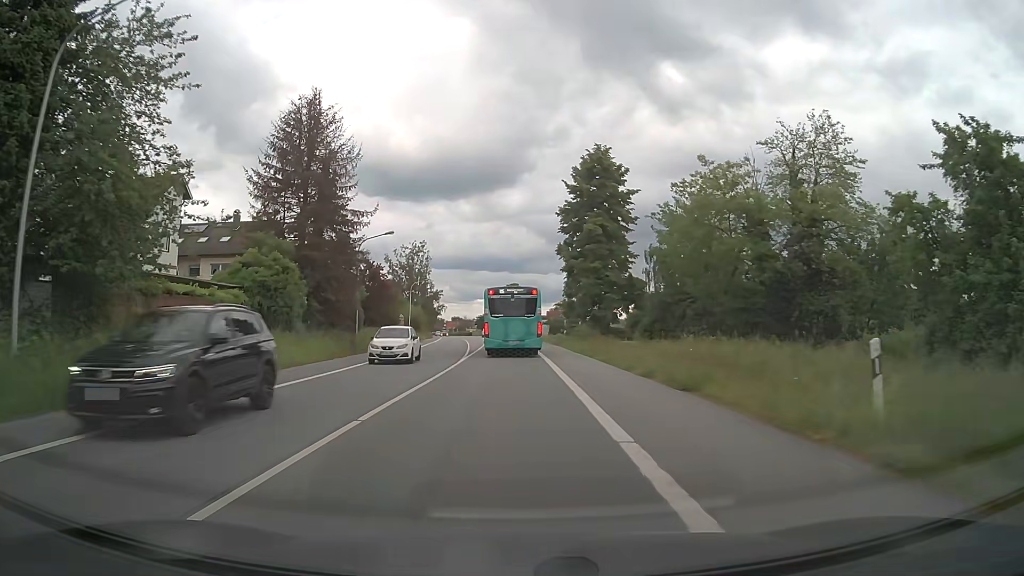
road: primary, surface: asphalt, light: Day
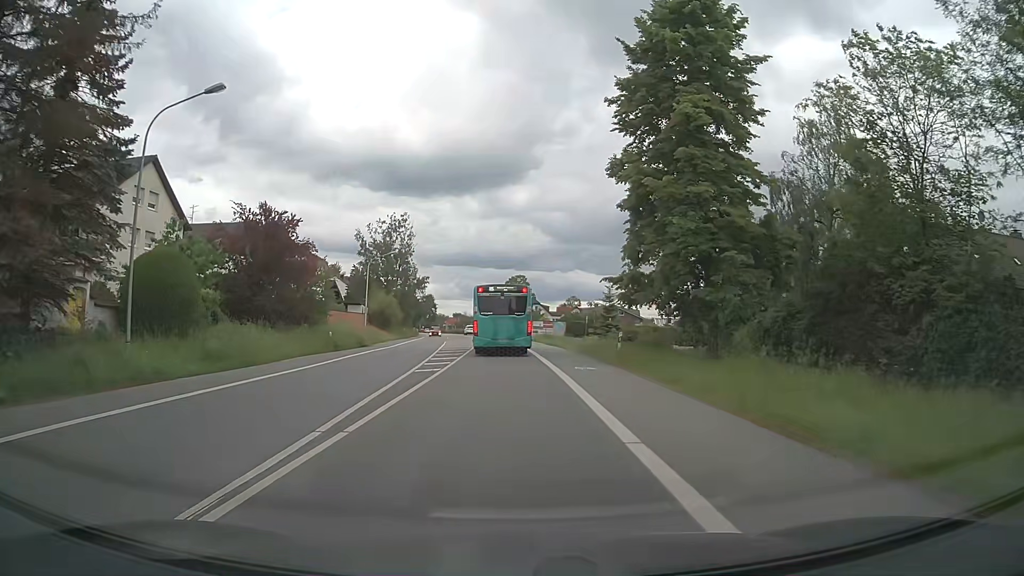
(-0.2, +27.8) m; -1°
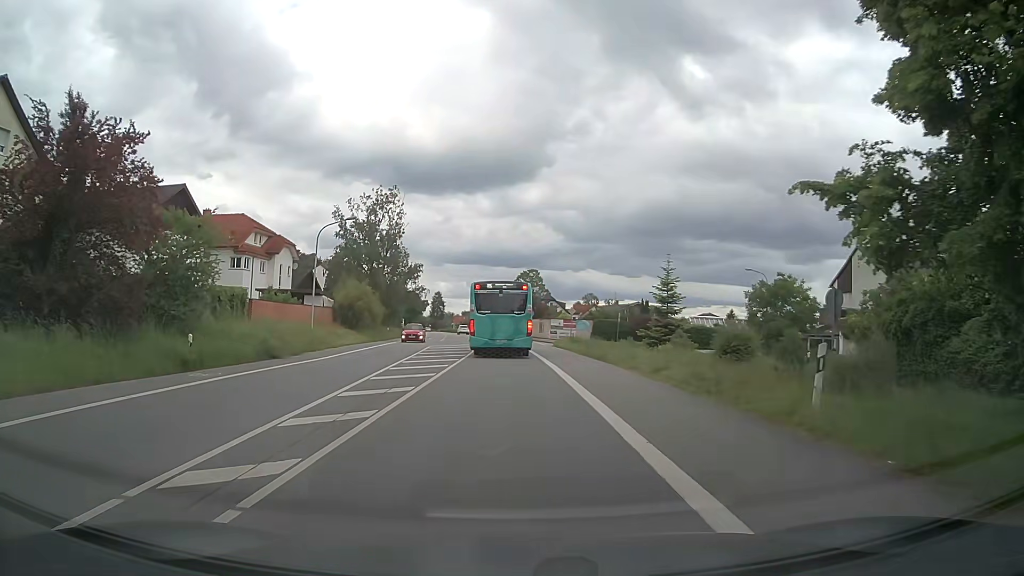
(-0.1, +18.4) m; -1°
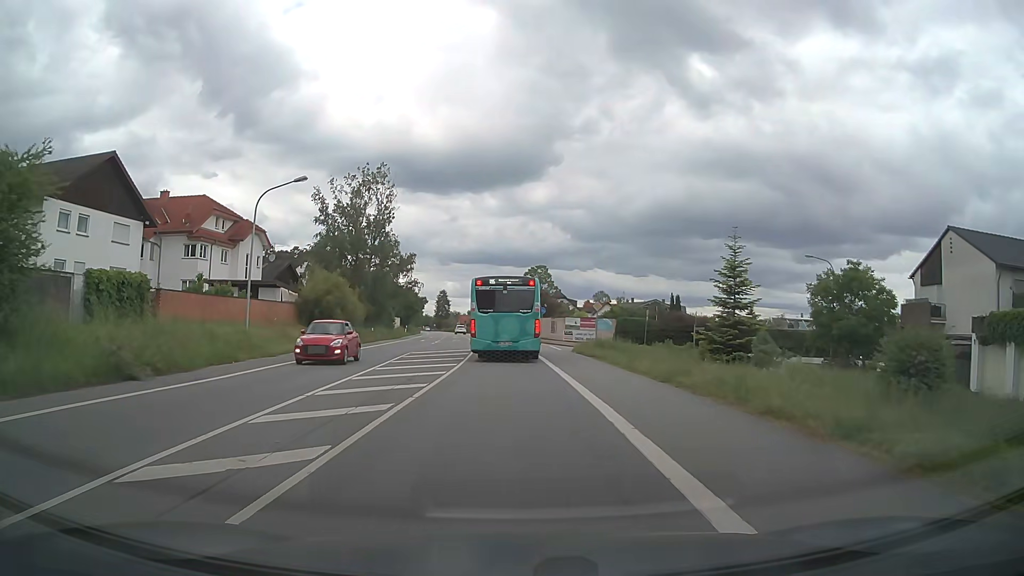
(0.0, +11.1) m; 0°
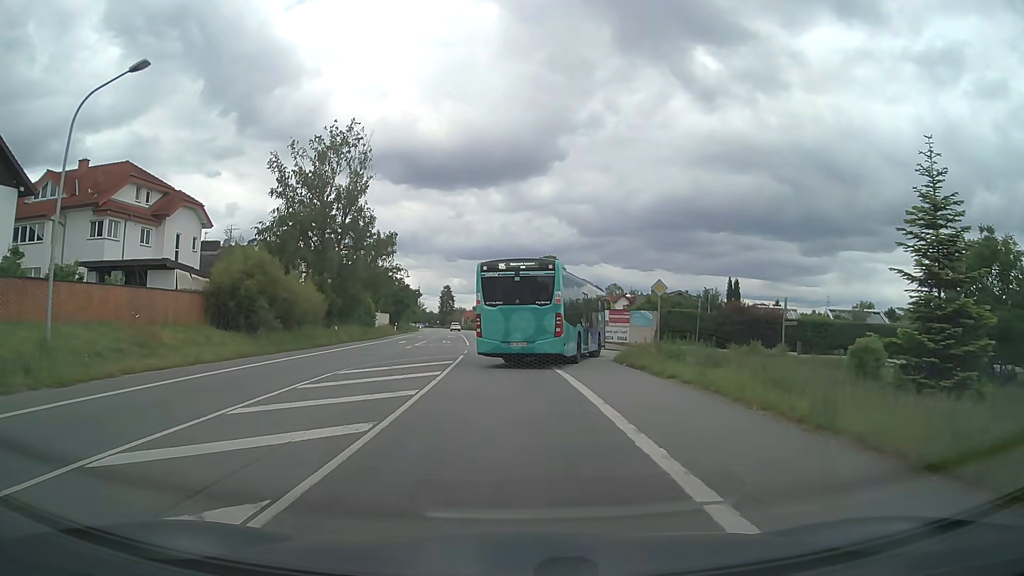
(0.0, +14.4) m; 0°
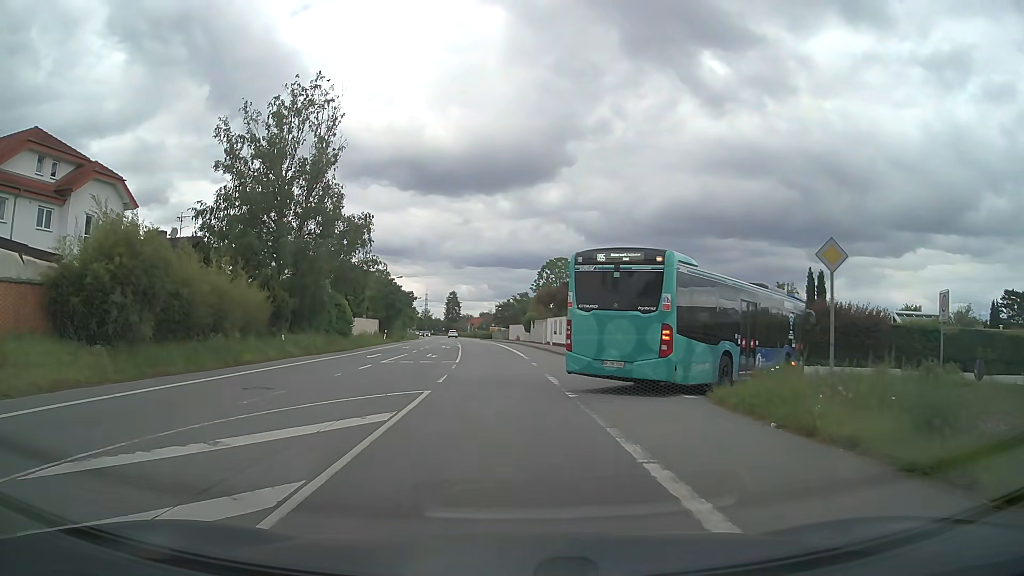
(-0.1, +12.4) m; -1°
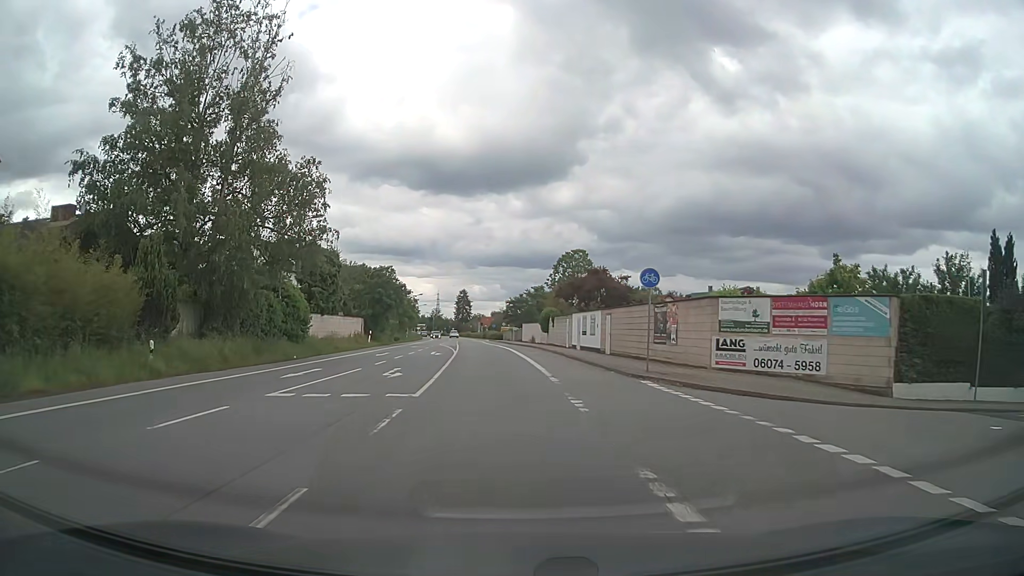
(-0.1, +14.8) m; -1°
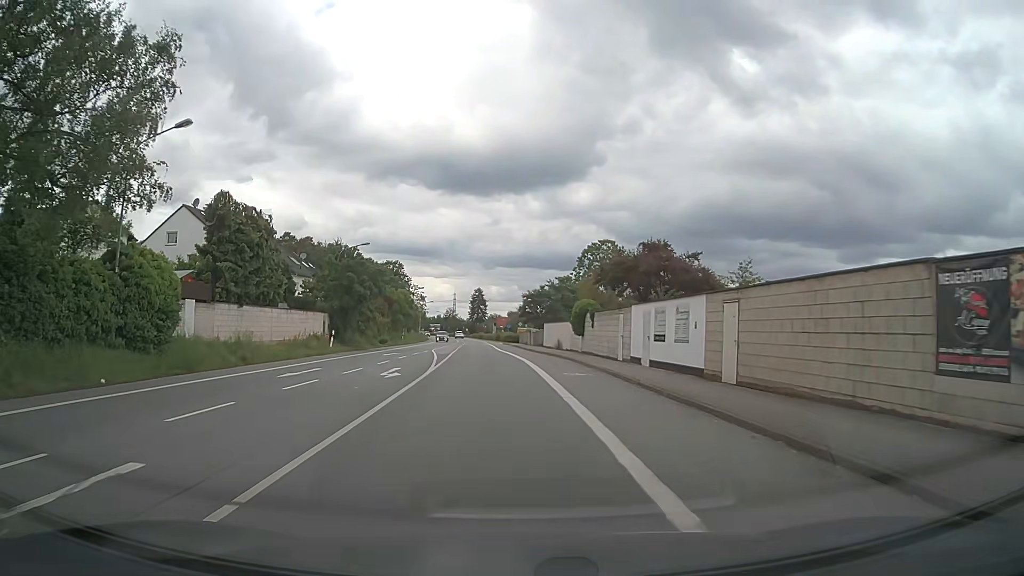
(-0.1, +18.3) m; -1°
(0, +10) (-1, +20) (-1, +30) (-2, +40) (-3, +50) (-3, +60) (-4, +70) (-5, +80) (-5, +90) (-6, +100) m
